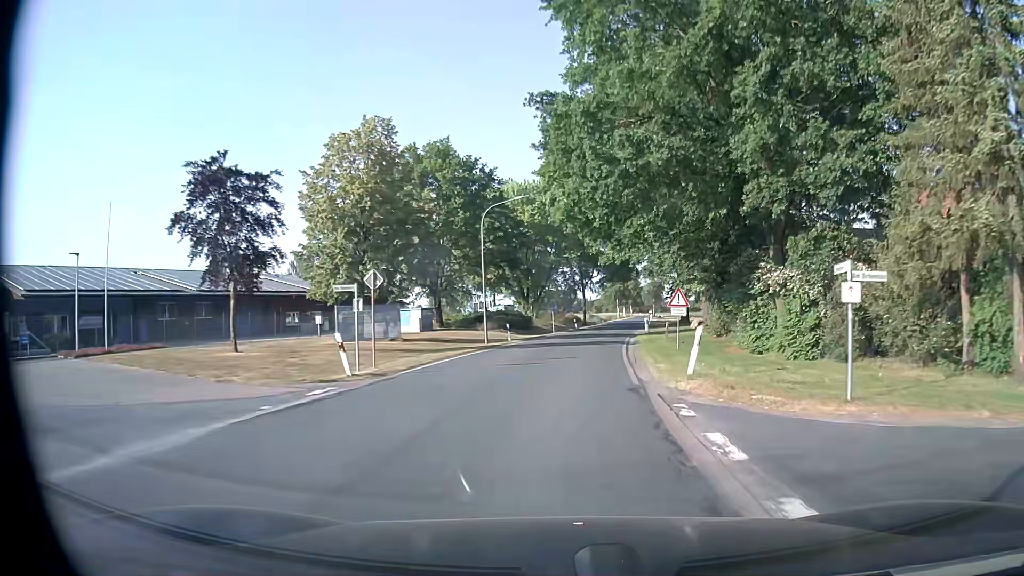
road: secondary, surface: asphalt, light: Day
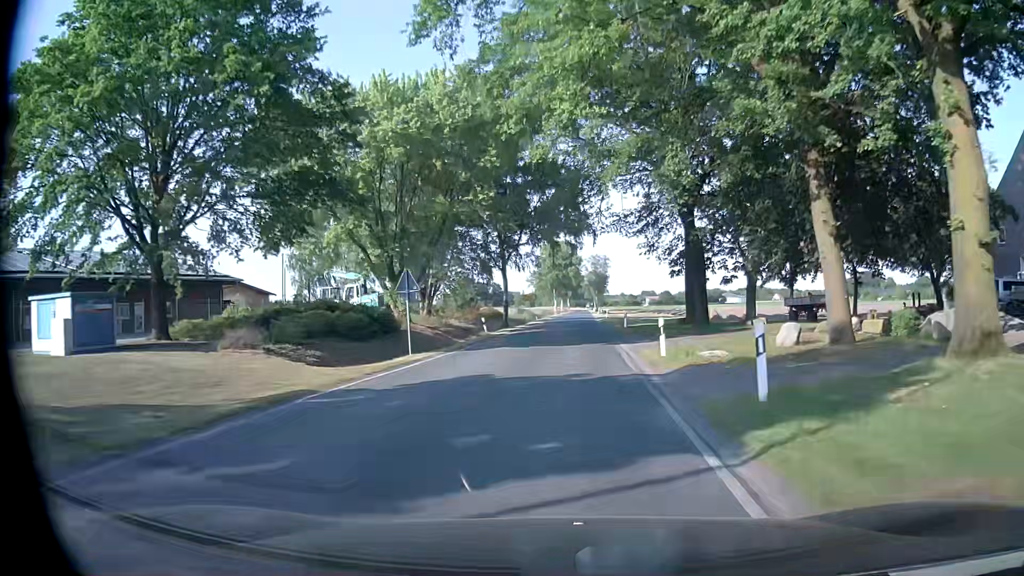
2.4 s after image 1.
(+2.0, +34.3) m; +5°
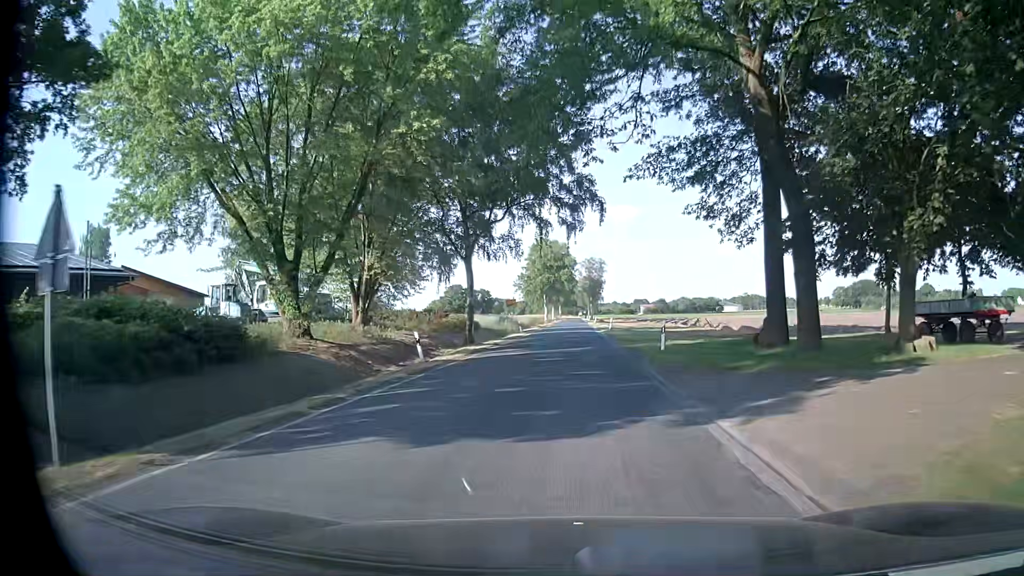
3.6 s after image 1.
(+0.1, +16.1) m; -1°
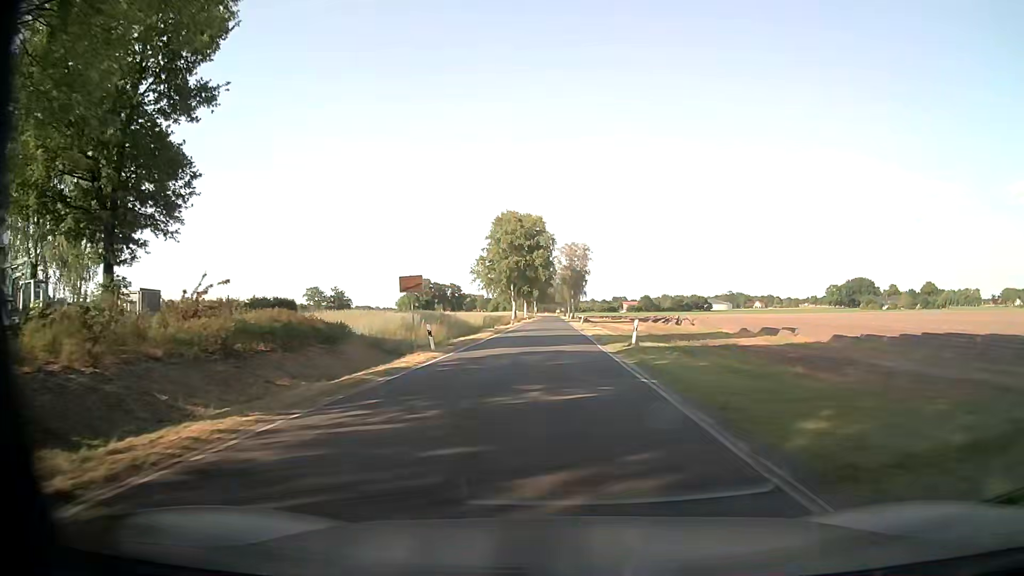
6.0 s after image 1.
(+1.8, +32.1) m; +3°
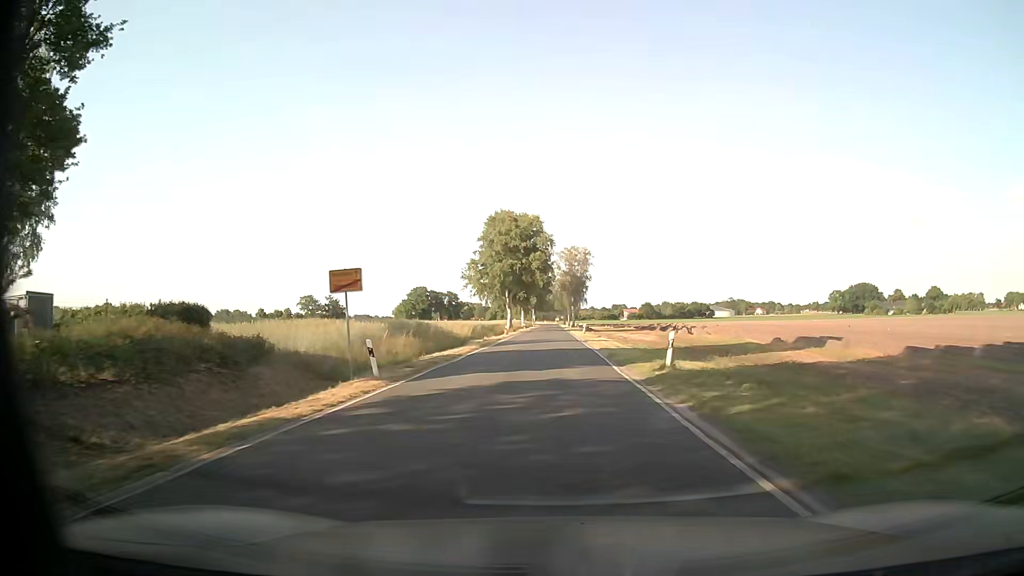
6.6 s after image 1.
(+0.1, +8.1) m; 0°
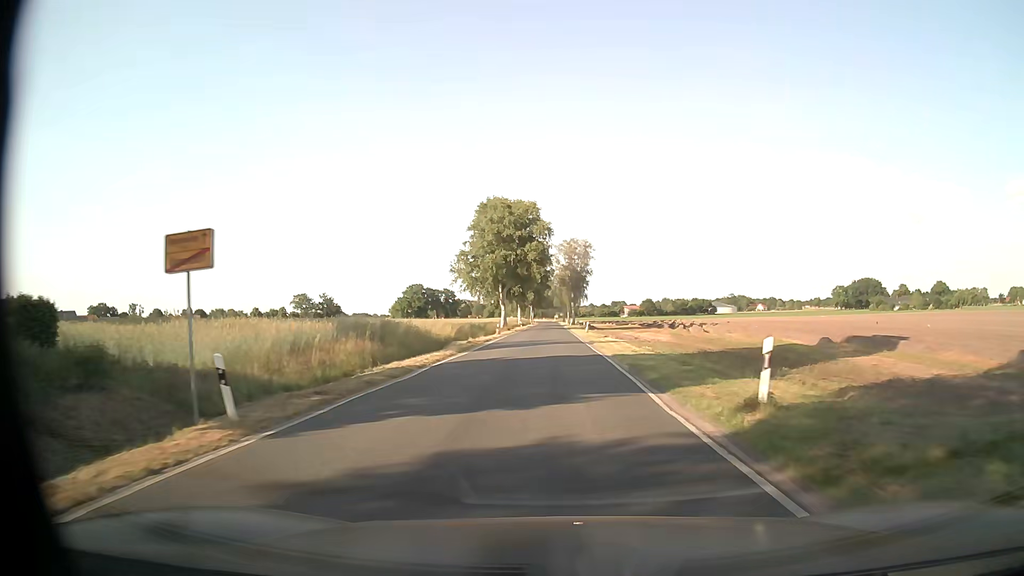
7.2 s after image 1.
(+0.1, +8.3) m; +1°
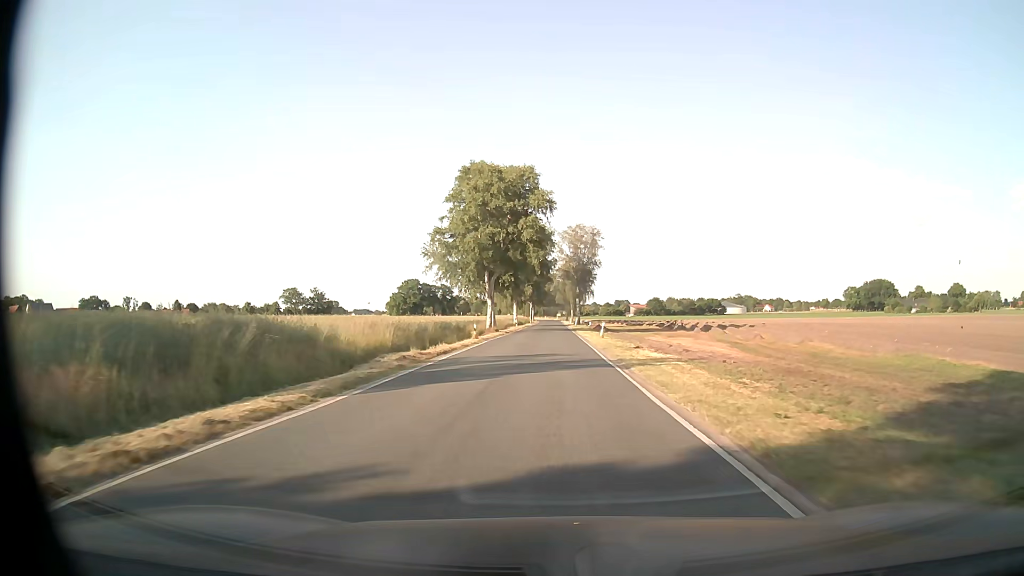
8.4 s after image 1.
(0.0, +17.9) m; 0°
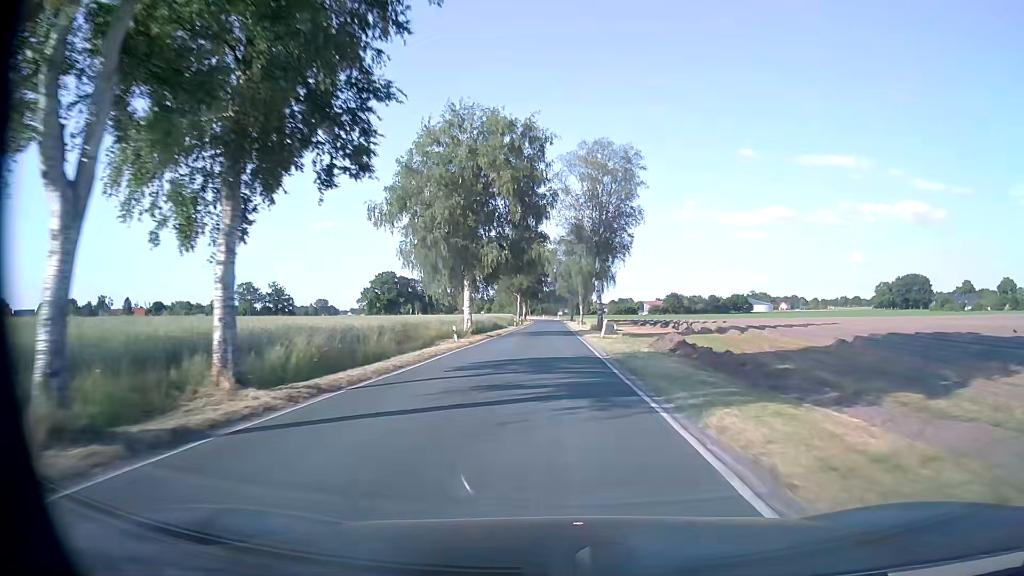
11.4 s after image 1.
(-0.1, +54.3) m; 0°
